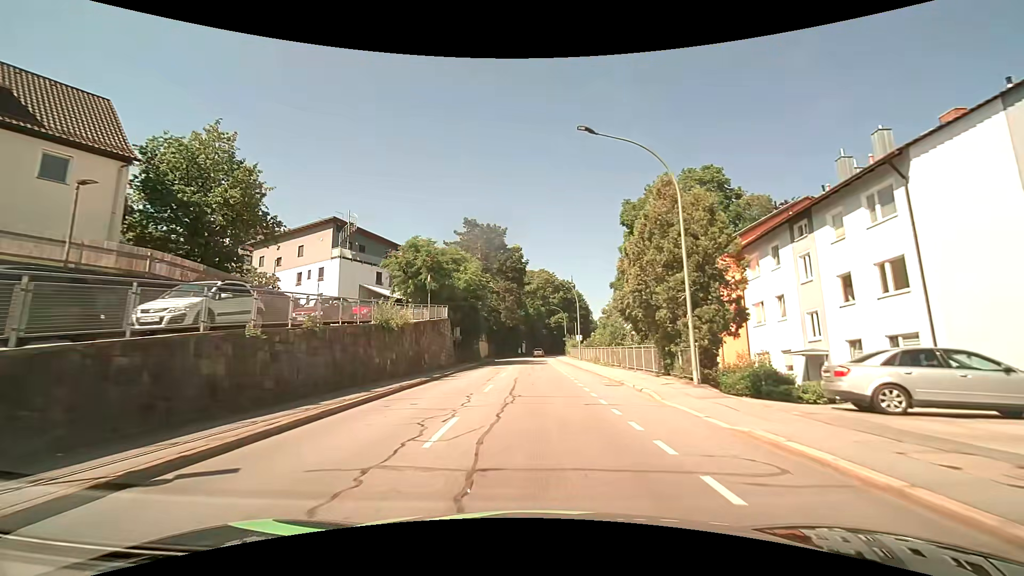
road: tertiary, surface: asphalt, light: Day
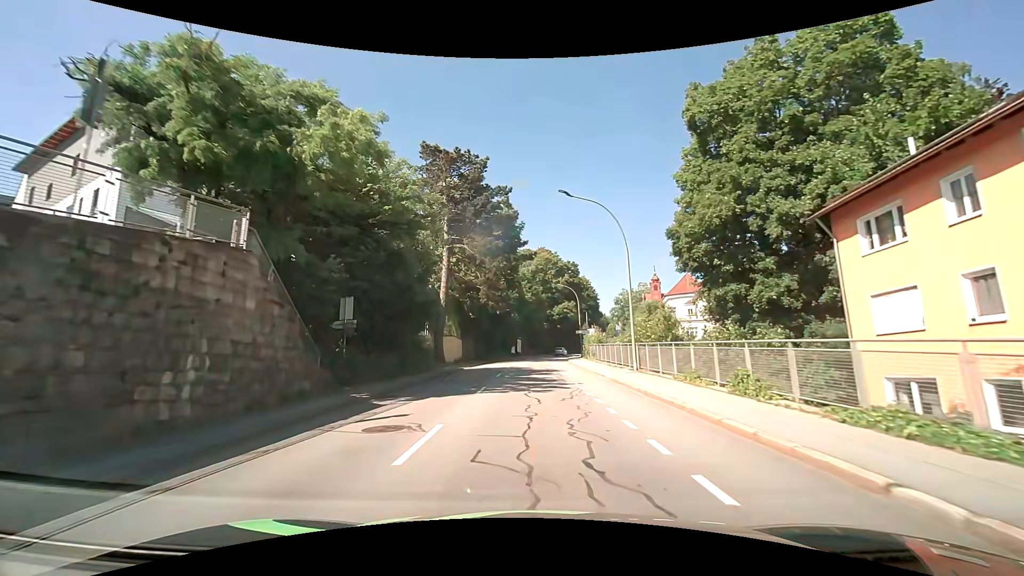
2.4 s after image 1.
(+0.1, +28.2) m; 0°
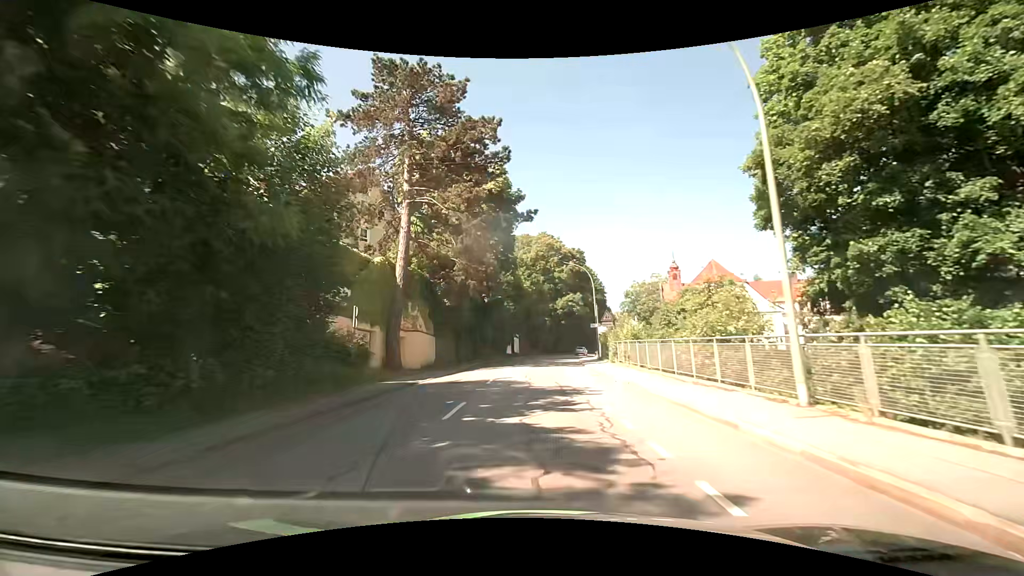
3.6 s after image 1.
(0.0, +14.4) m; 0°
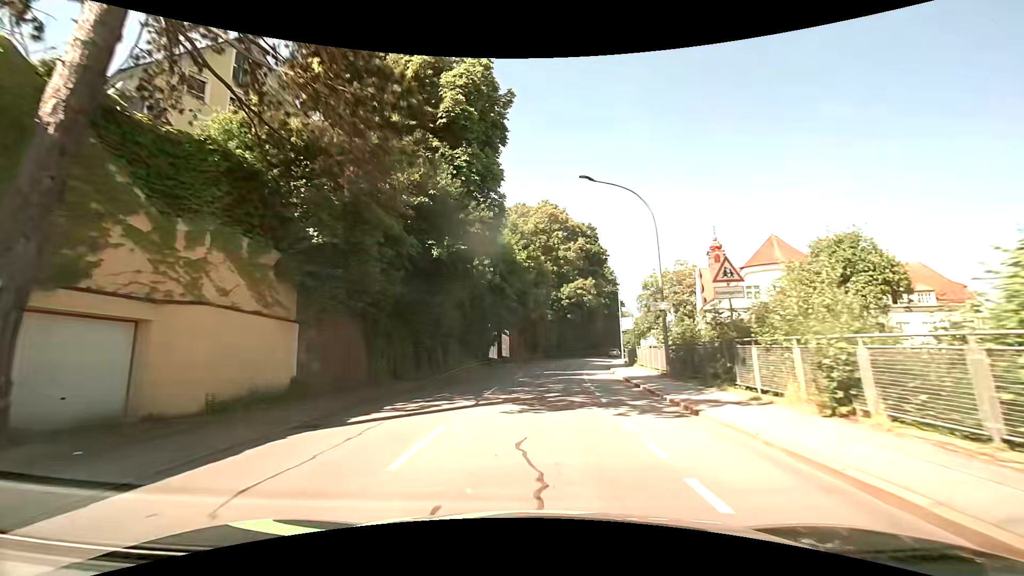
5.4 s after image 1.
(-0.1, +22.0) m; +1°
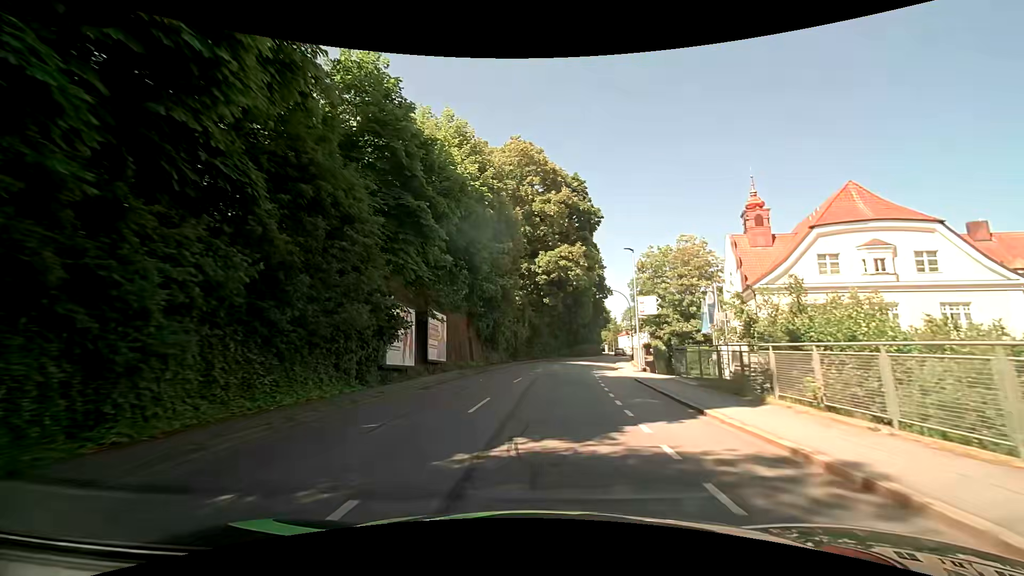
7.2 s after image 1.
(+0.5, +22.2) m; +4°
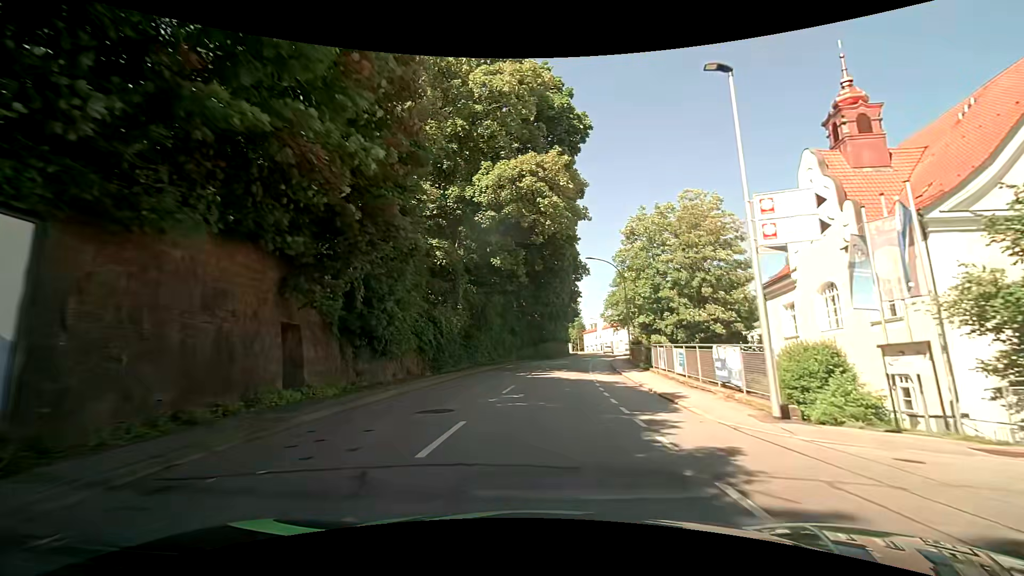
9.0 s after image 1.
(+0.9, +22.2) m; +5°
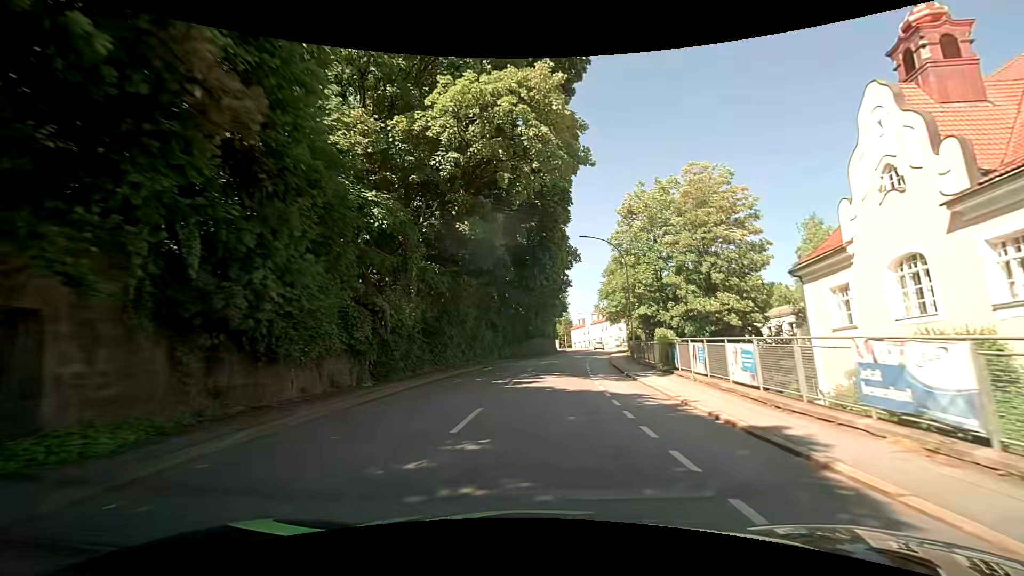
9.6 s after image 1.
(+0.1, +7.3) m; +2°
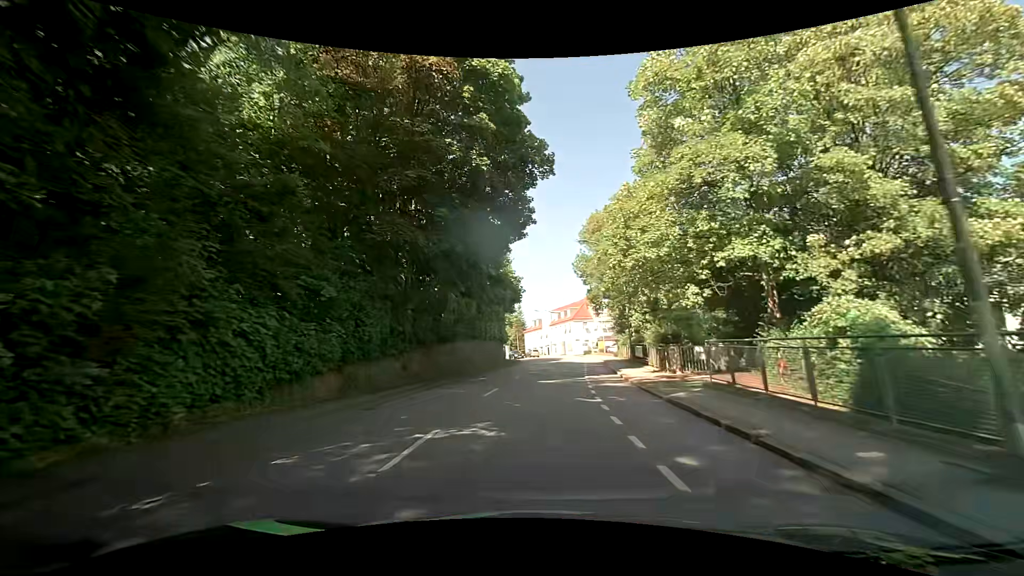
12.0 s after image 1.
(+1.4, +29.0) m; +6°
(0, +10) (0, +20) (+1, +30) (+2, +40) (+3, +50) (+3, +60) (+3, +70) (+1, +80) (-1, +89) (-4, +99) m
